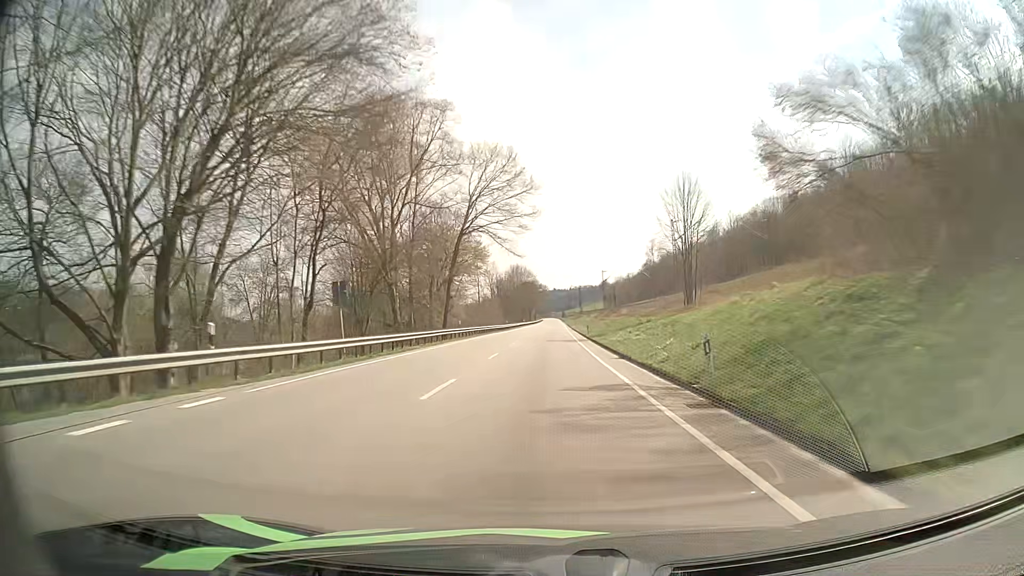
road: primary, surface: asphalt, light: Day
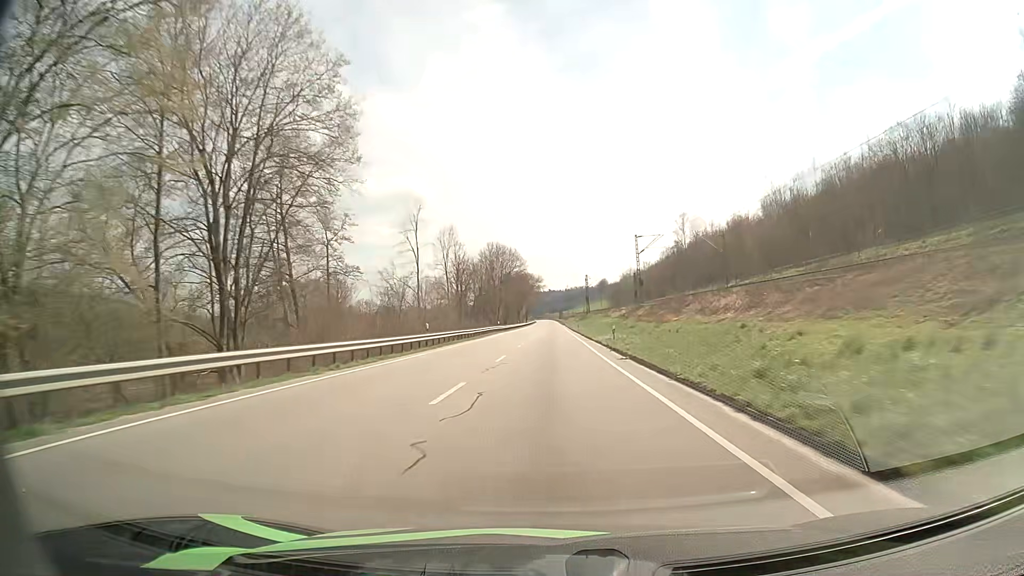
(0.0, +61.8) m; 0°
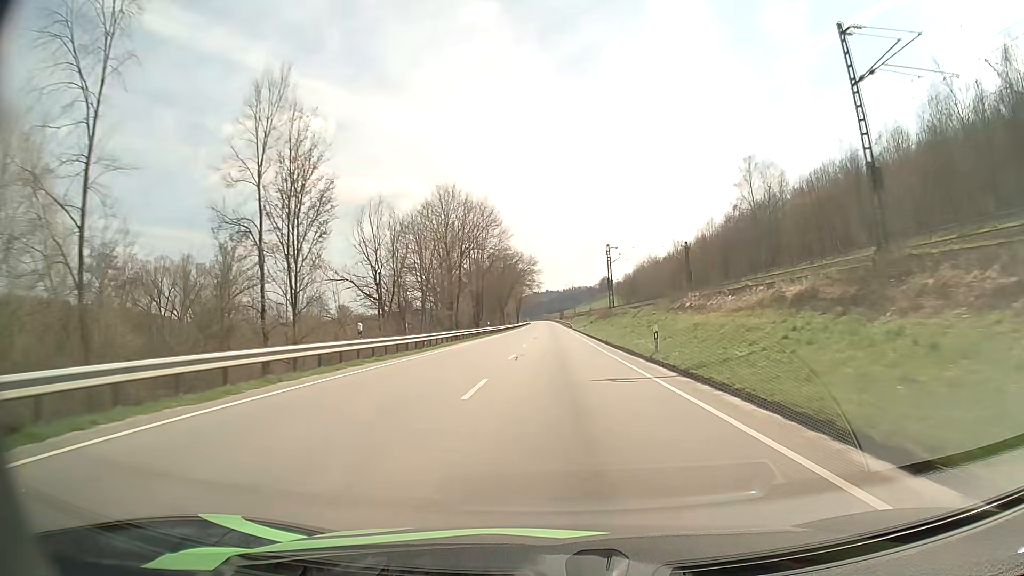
(0.0, +60.8) m; 0°
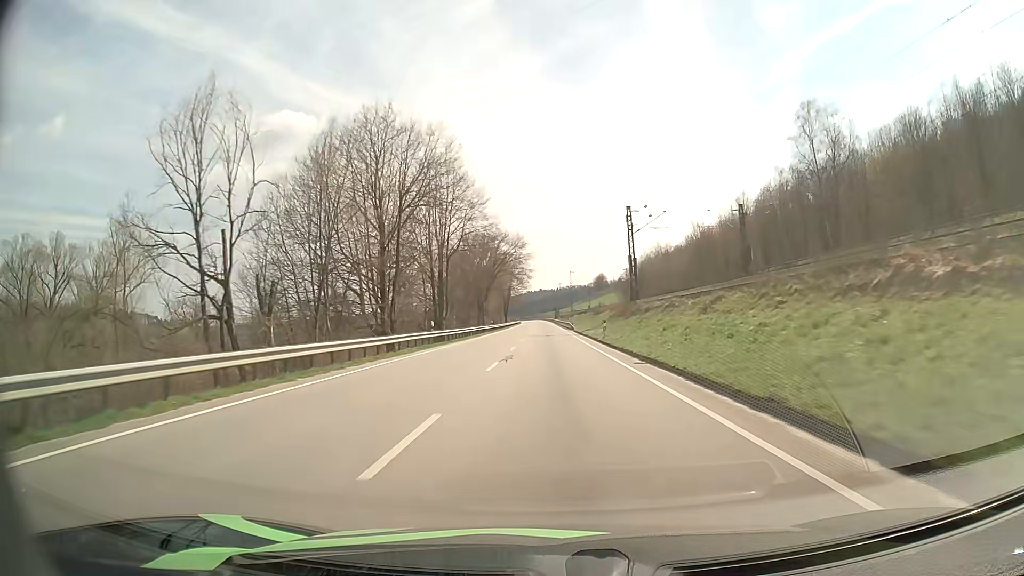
(+0.1, +30.3) m; 0°
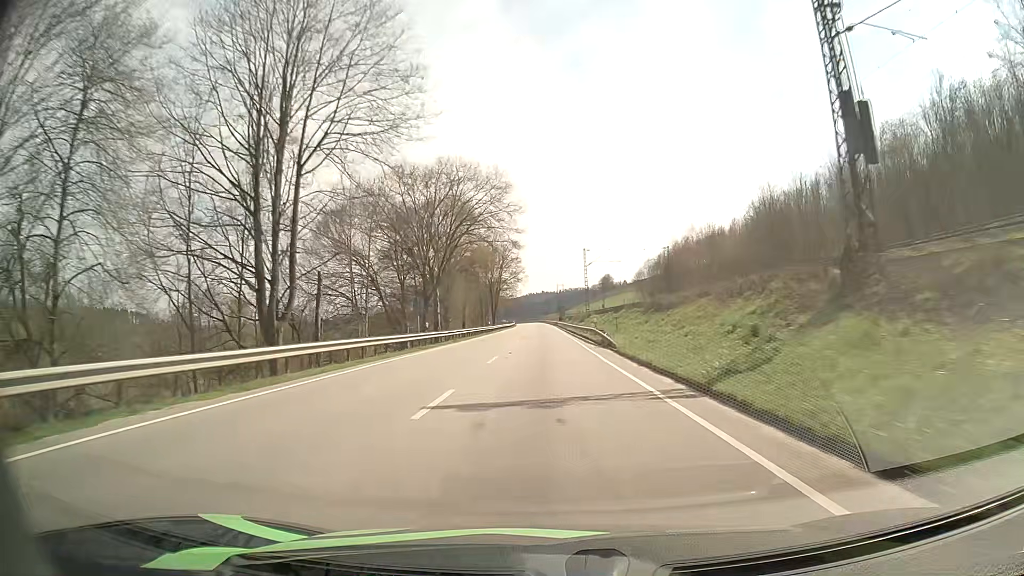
(+0.1, +45.5) m; 0°
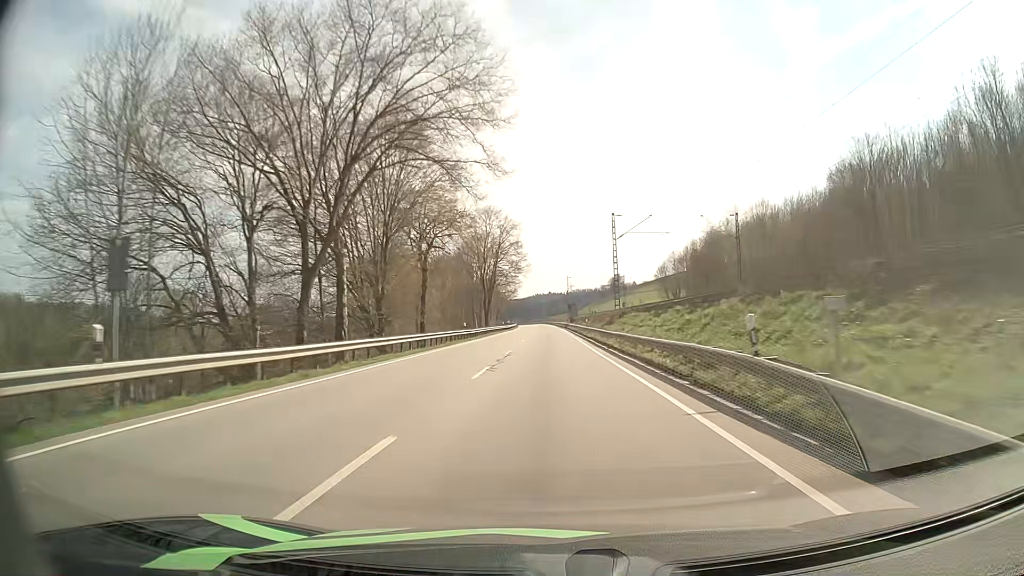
(-0.1, +30.1) m; 0°
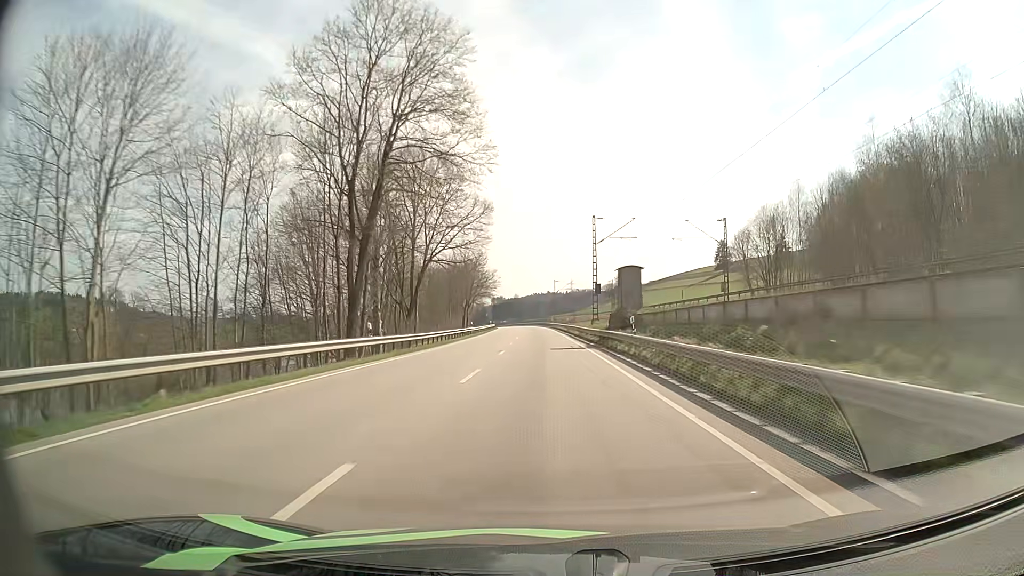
(0.0, +75.1) m; 0°
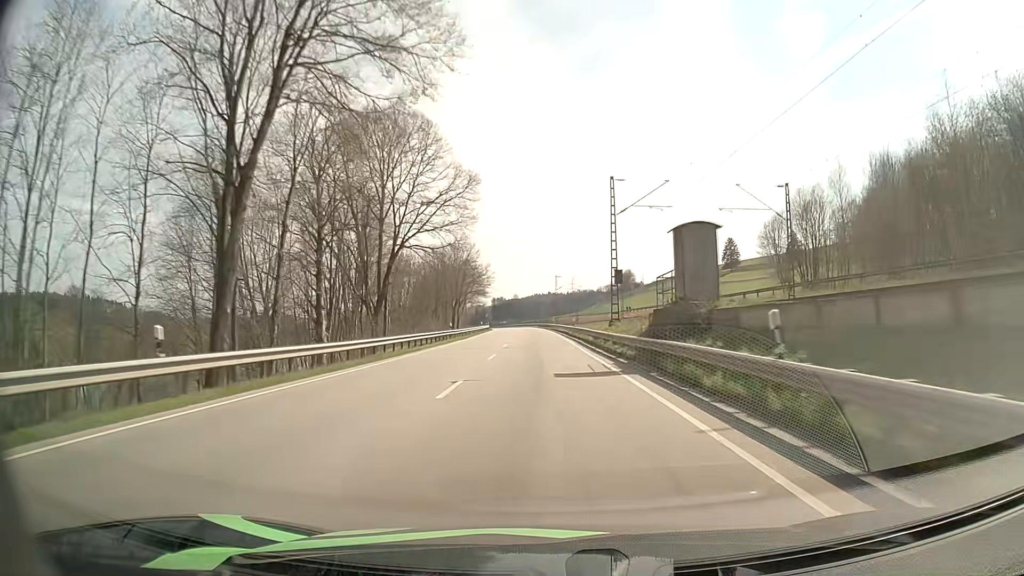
(0.0, +15.0) m; 0°
(0, +10) (0, +20) (0, +30) (0, +40) (-1, +50) (-1, +60) (-1, +70) (-2, +80) (-2, +90) (-3, +100) m
